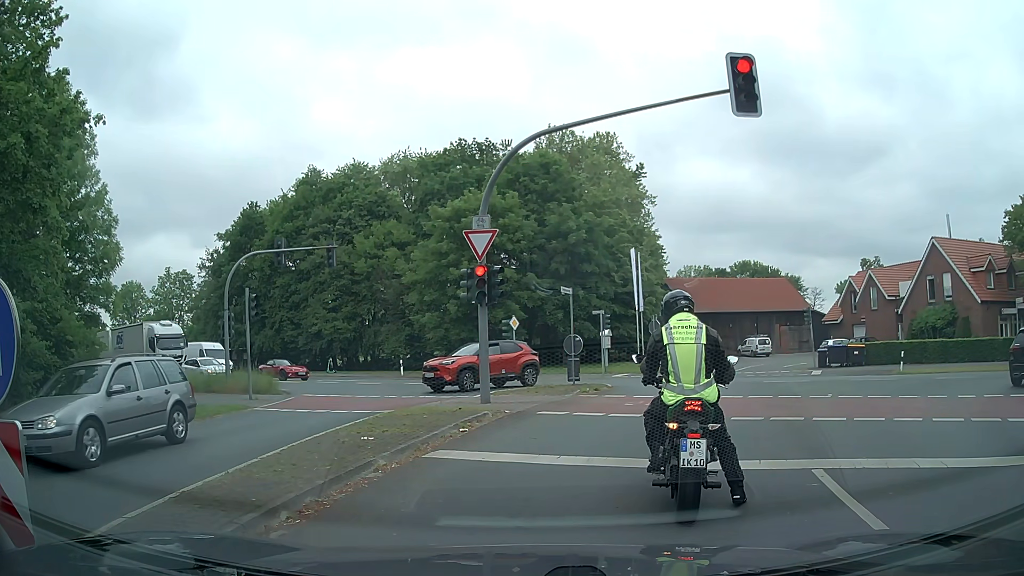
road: secondary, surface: asphalt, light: Day
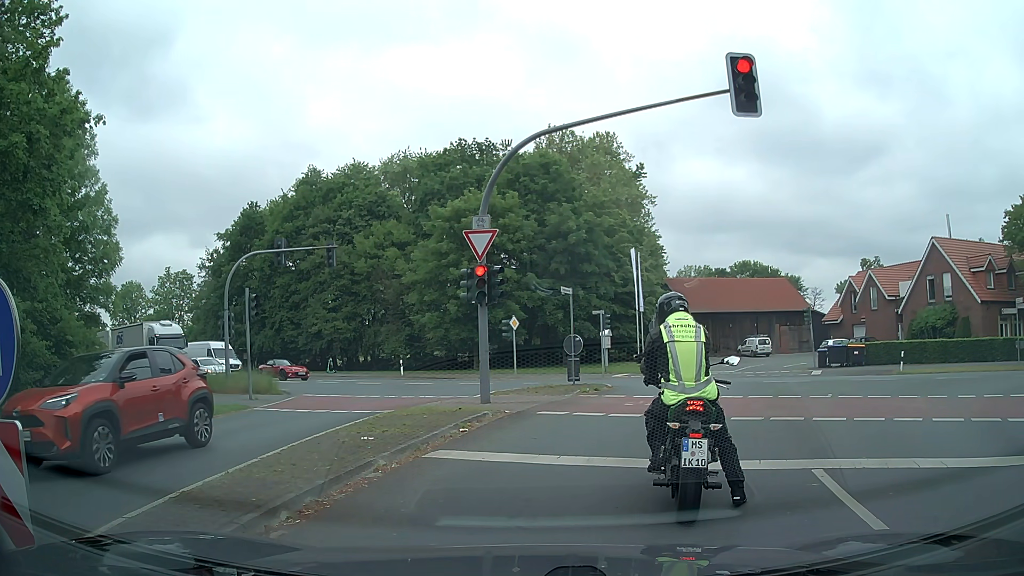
(0.0, 0.0) m; 0°
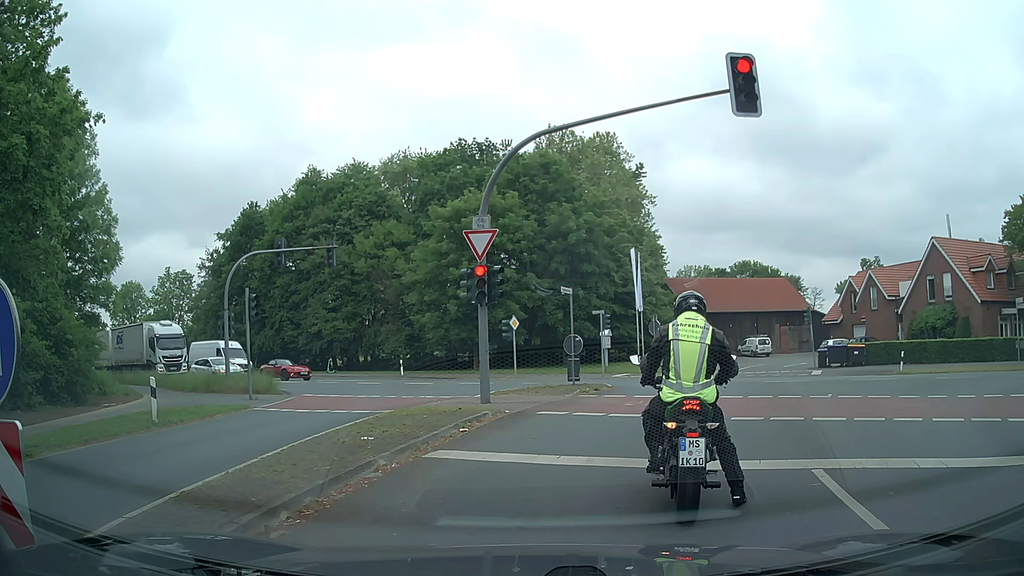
(0.0, 0.0) m; 0°
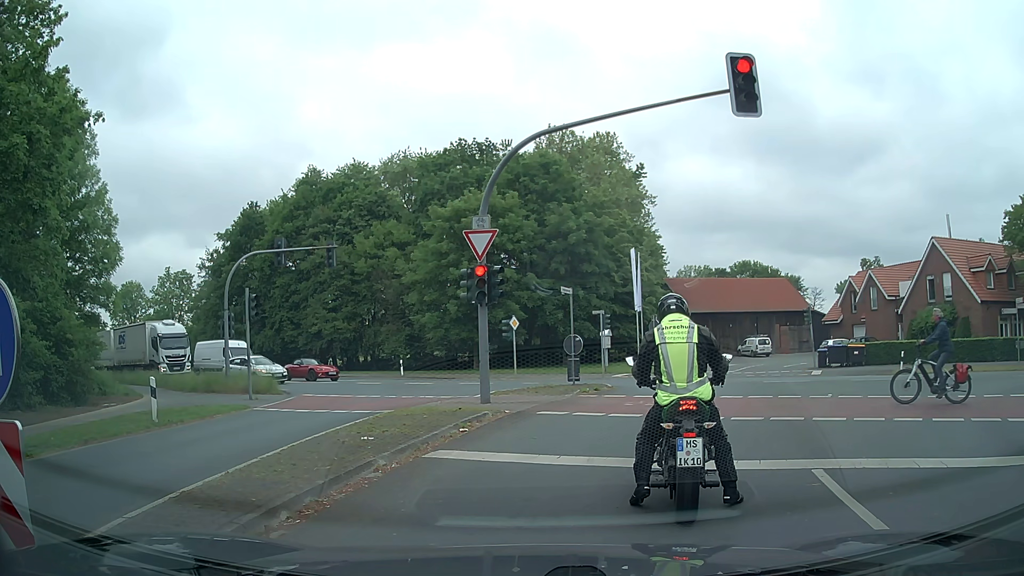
(0.0, 0.0) m; 0°
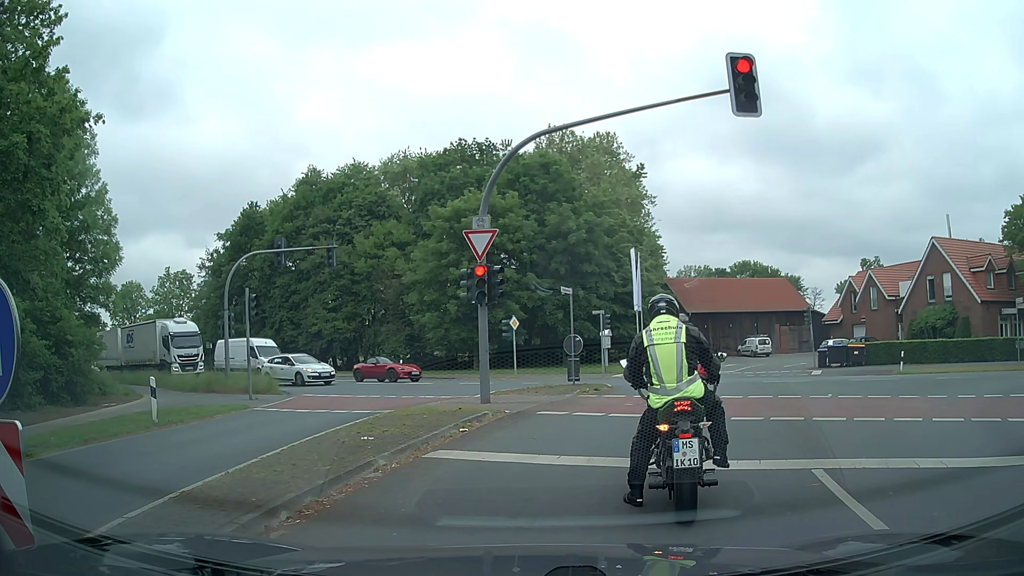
(0.0, 0.0) m; 0°
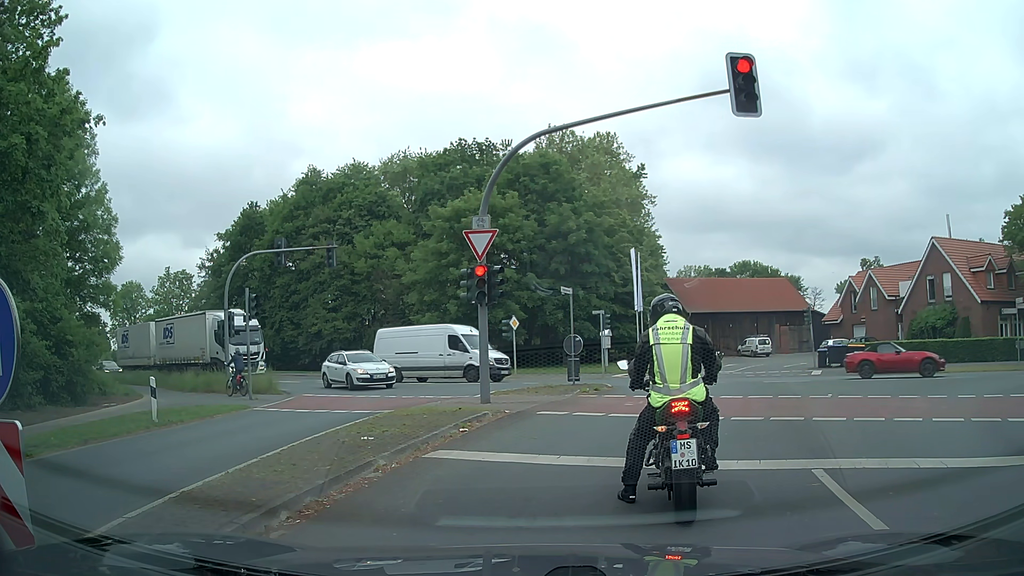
(0.0, 0.0) m; 0°
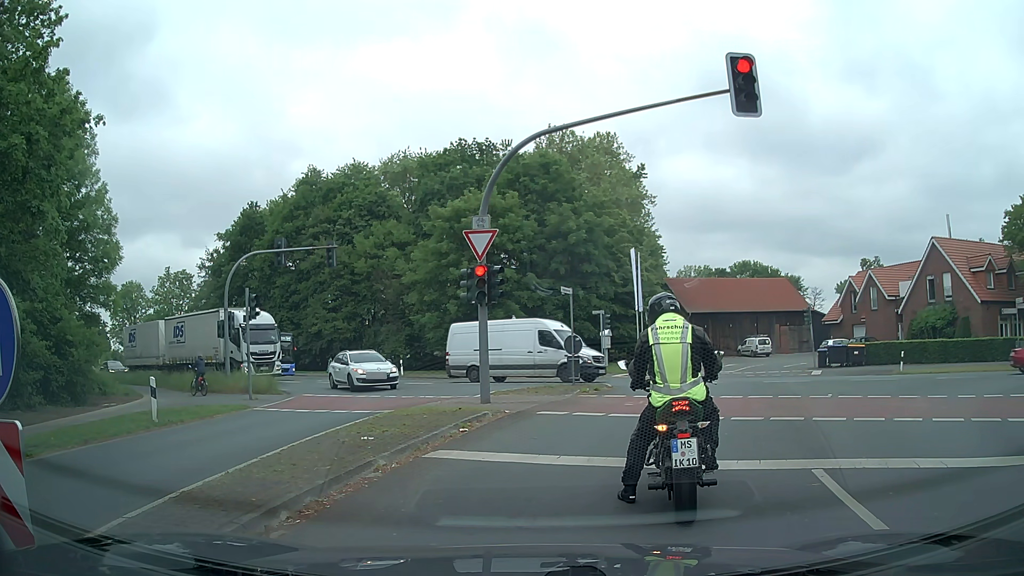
(0.0, 0.0) m; 0°
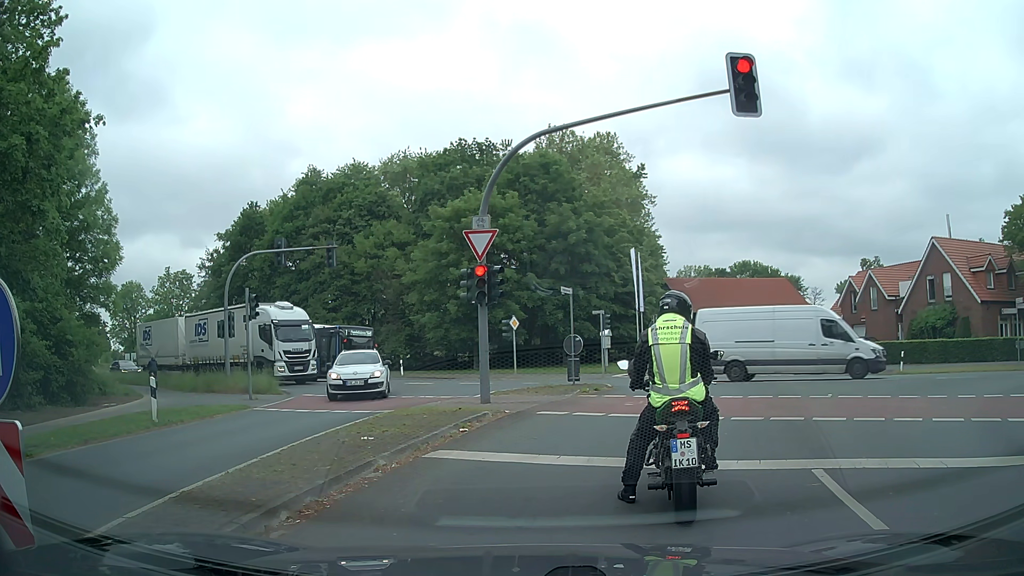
(0.0, 0.0) m; 0°
